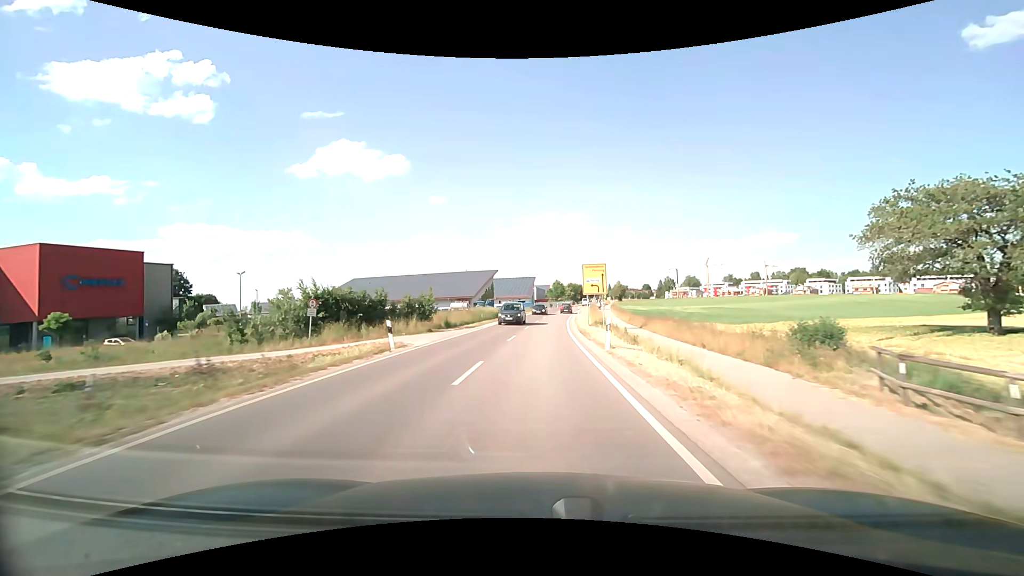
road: secondary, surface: asphalt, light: Day
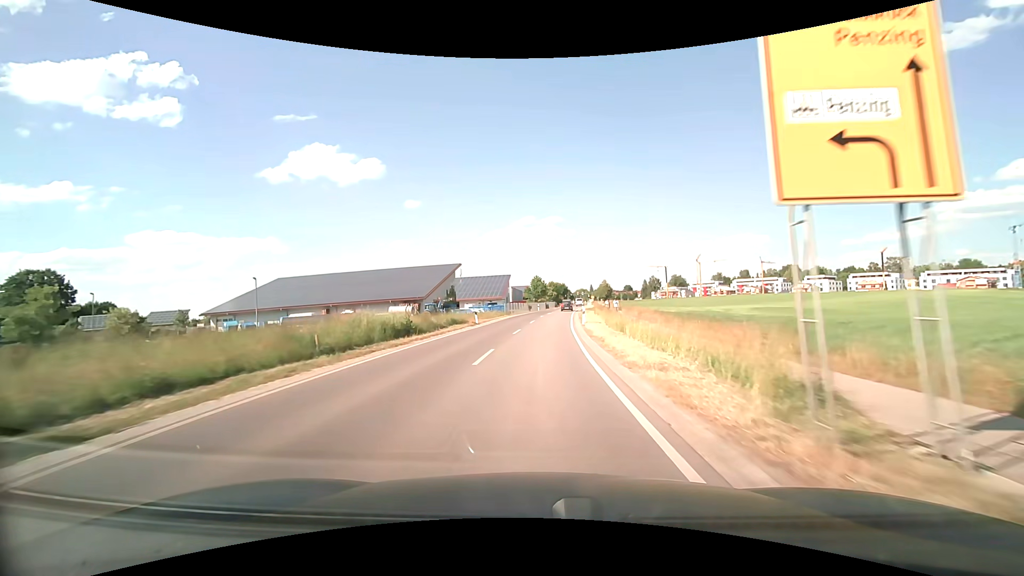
(+0.7, +32.2) m; +2°
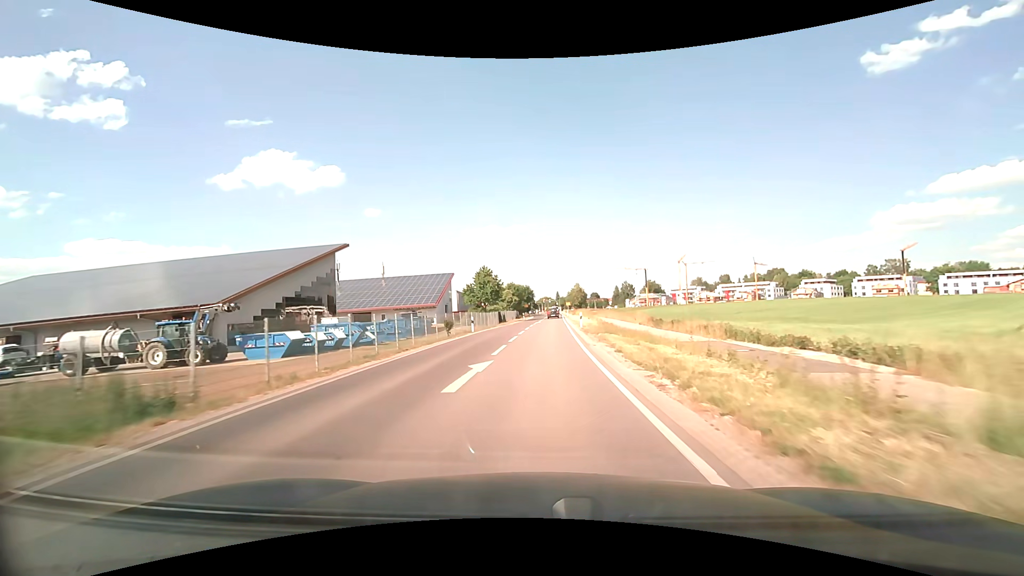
(+1.9, +49.9) m; +4°
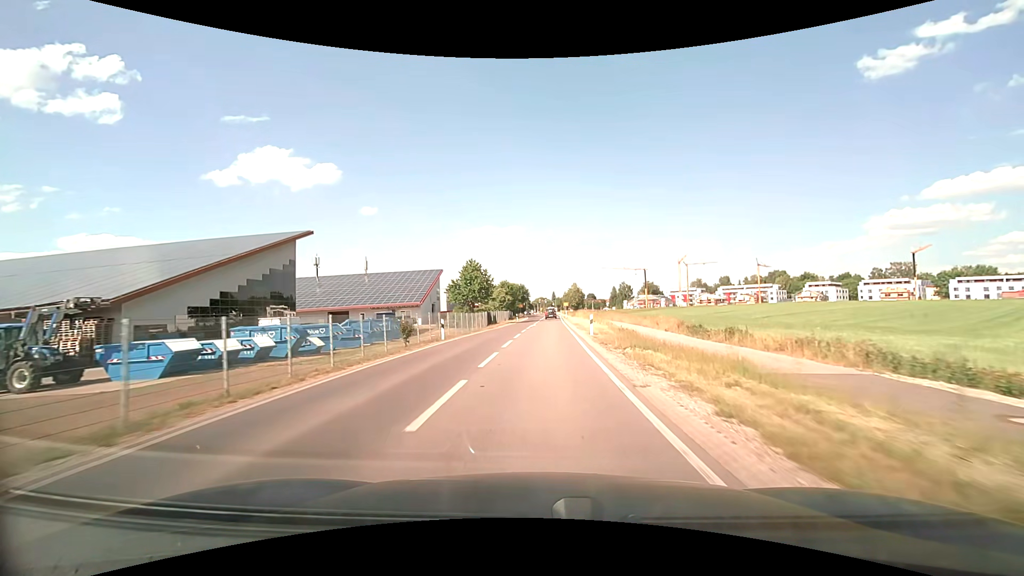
(0.0, +9.2) m; 0°
